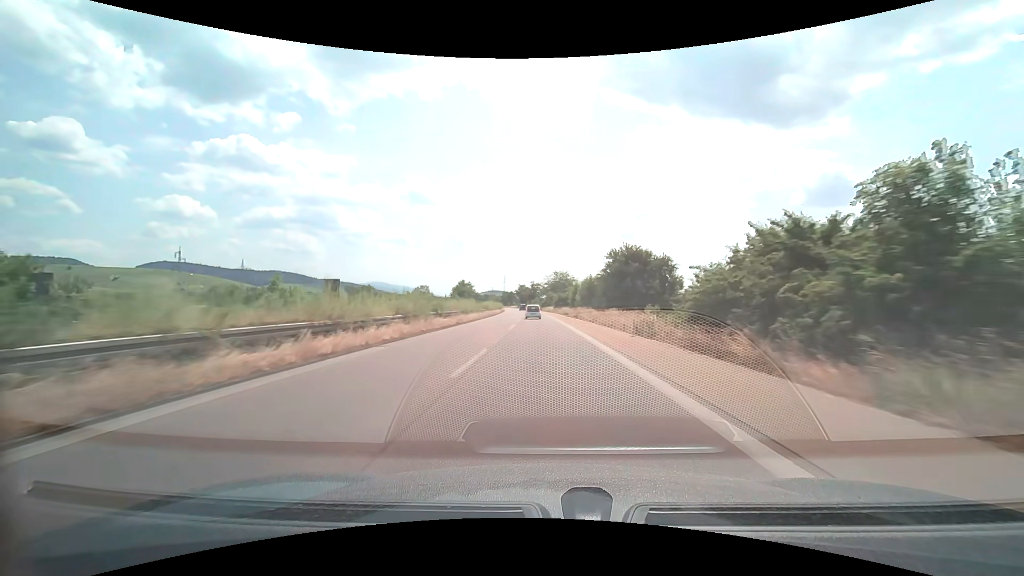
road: trunk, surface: asphalt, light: Day
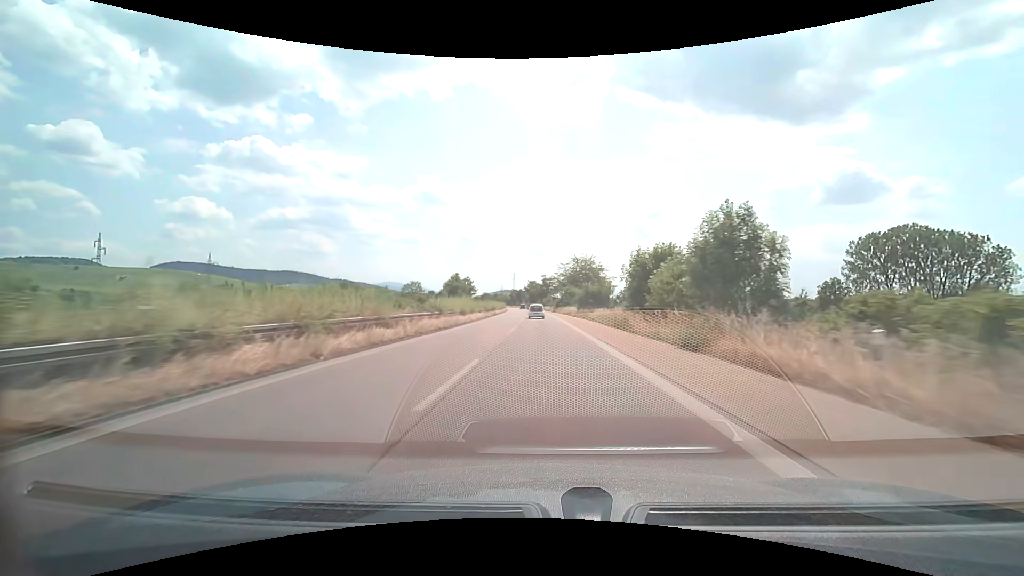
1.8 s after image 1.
(-0.4, +39.0) m; -1°
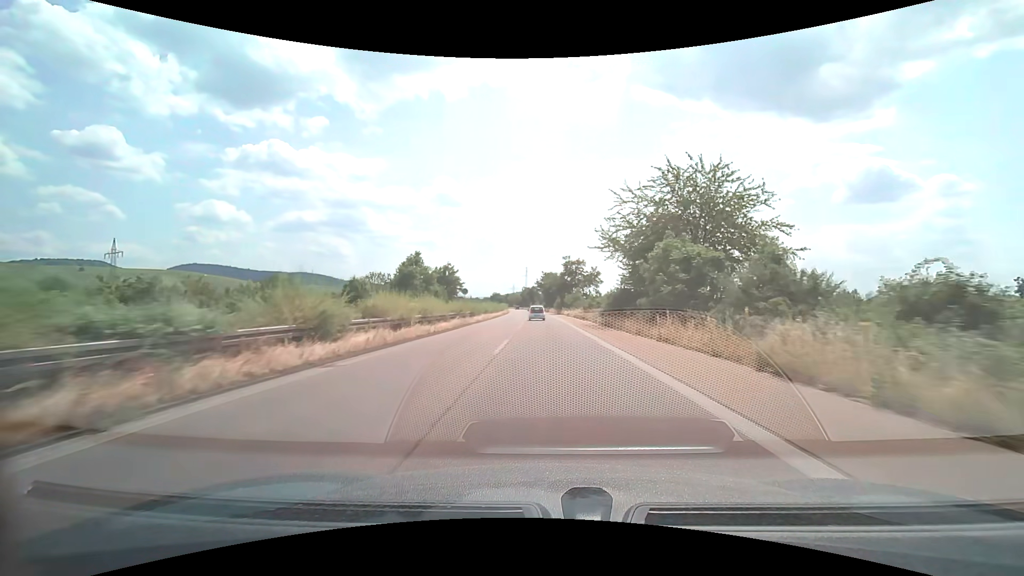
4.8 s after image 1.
(-1.1, +64.3) m; -2°
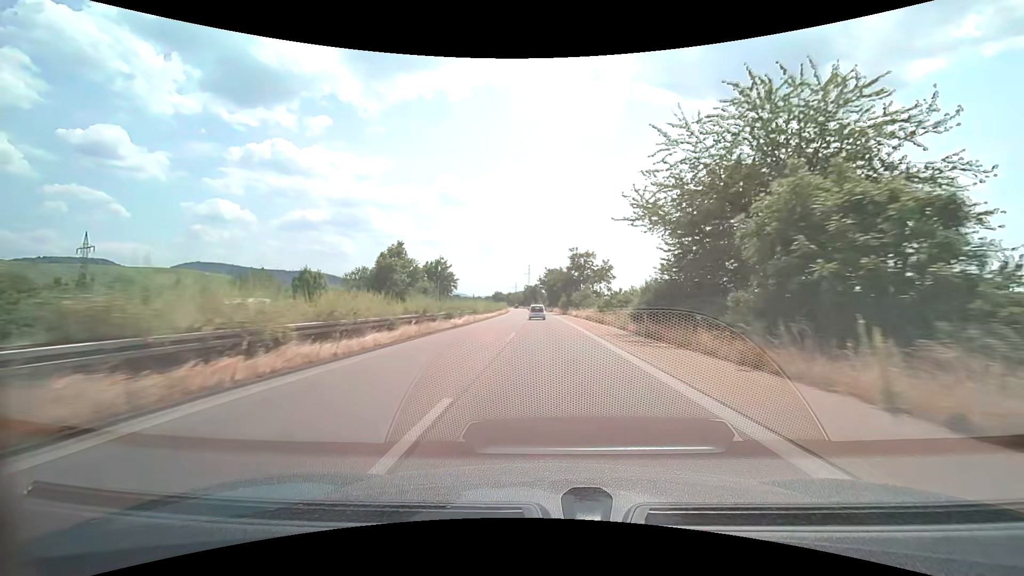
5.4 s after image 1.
(0.0, +12.8) m; 0°
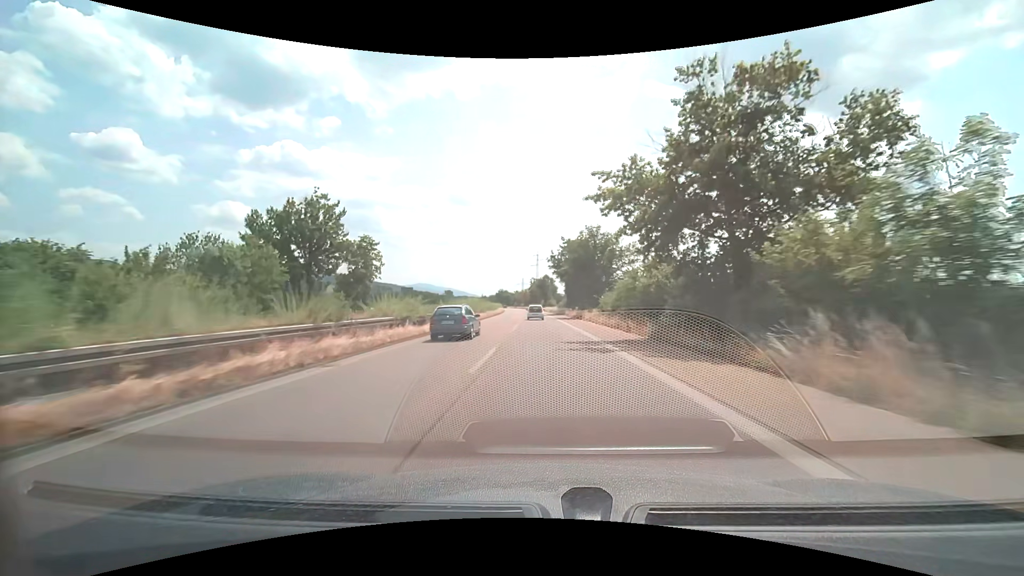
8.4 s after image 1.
(-0.7, +63.5) m; -1°
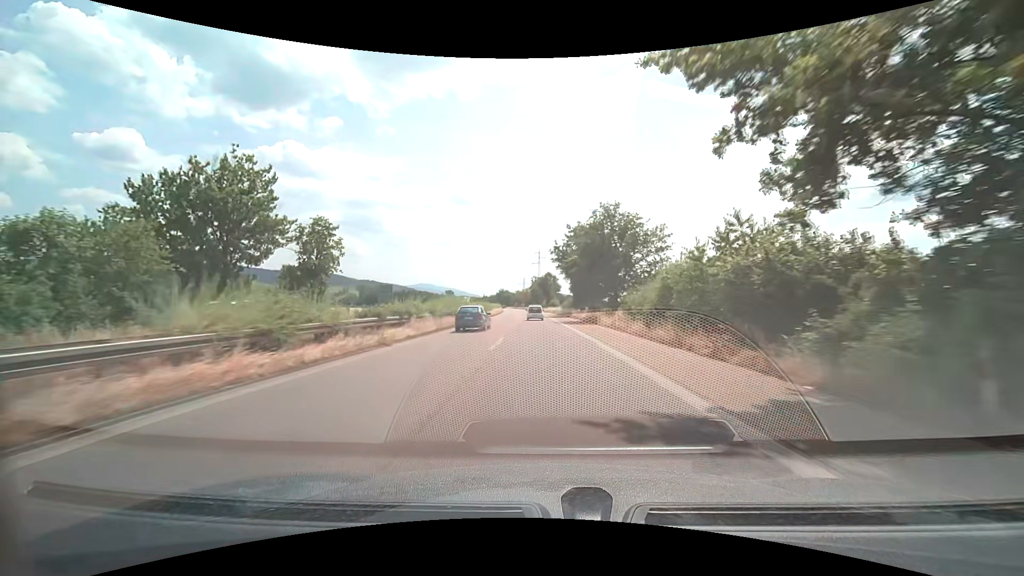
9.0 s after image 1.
(0.0, +12.6) m; 0°
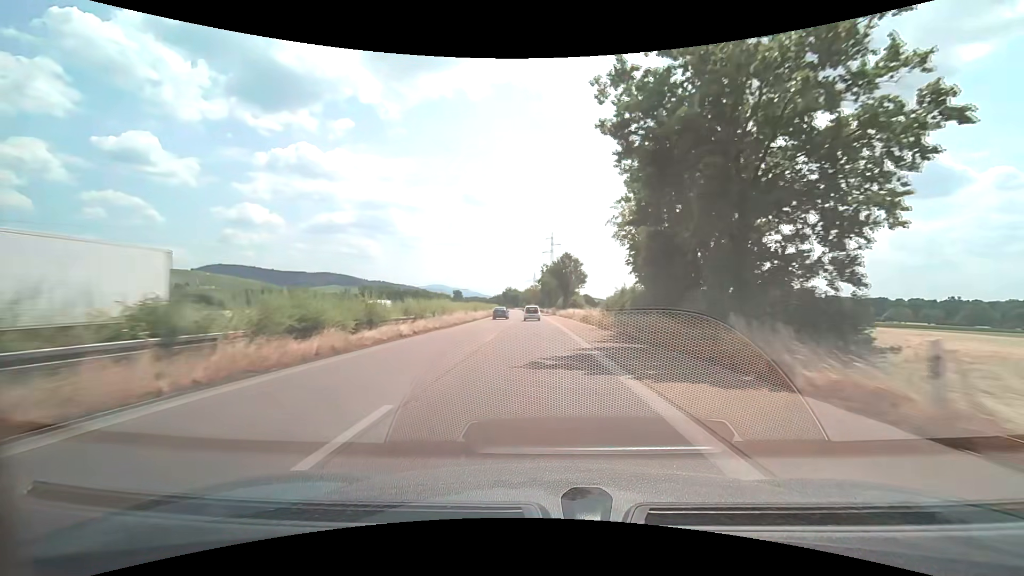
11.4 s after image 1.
(-0.5, +50.5) m; -2°
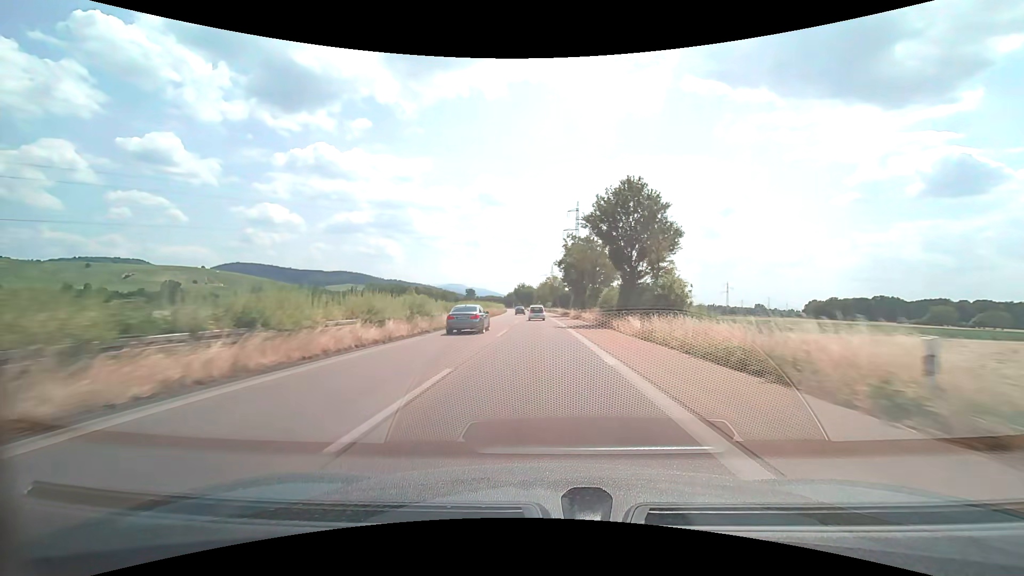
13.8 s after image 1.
(-0.9, +50.4) m; -2°
(0, +10) (0, +20) (0, +30) (0, +40) (-1, +50) (-1, +60) (-1, +70) (-2, +80) (-2, +90) (-2, +100) m
